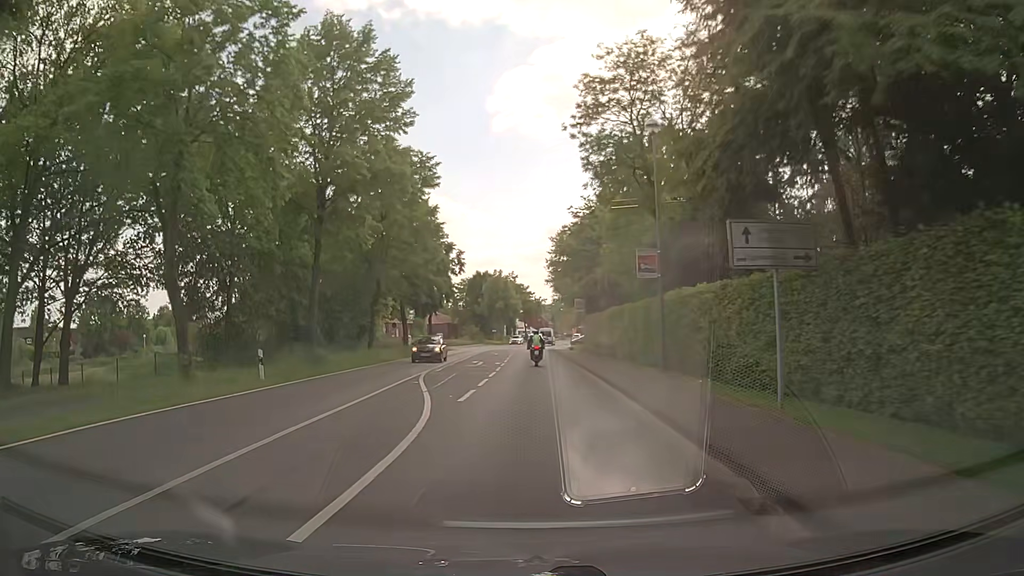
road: tertiary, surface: asphalt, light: Day
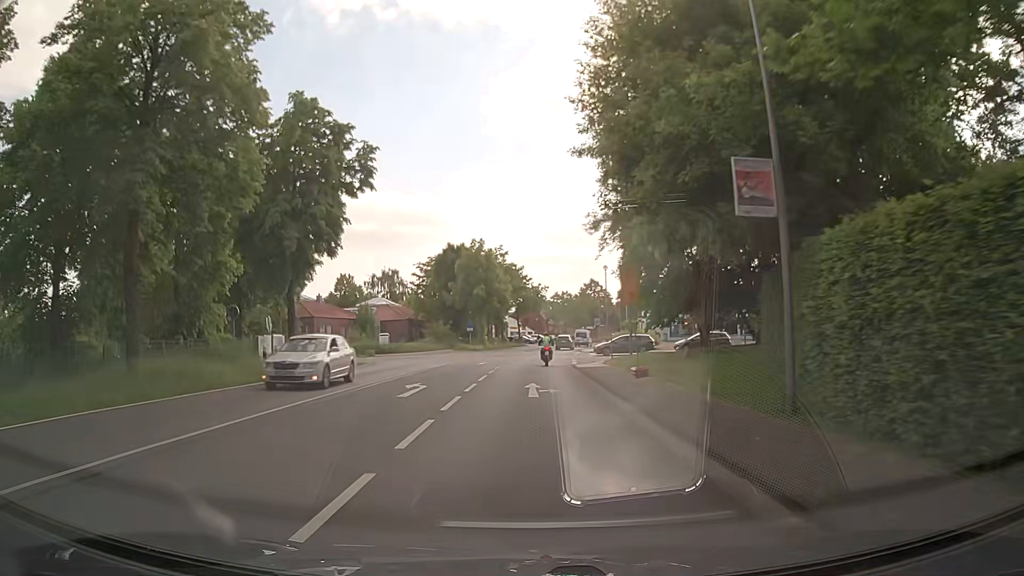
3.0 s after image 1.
(+0.3, +38.1) m; 0°
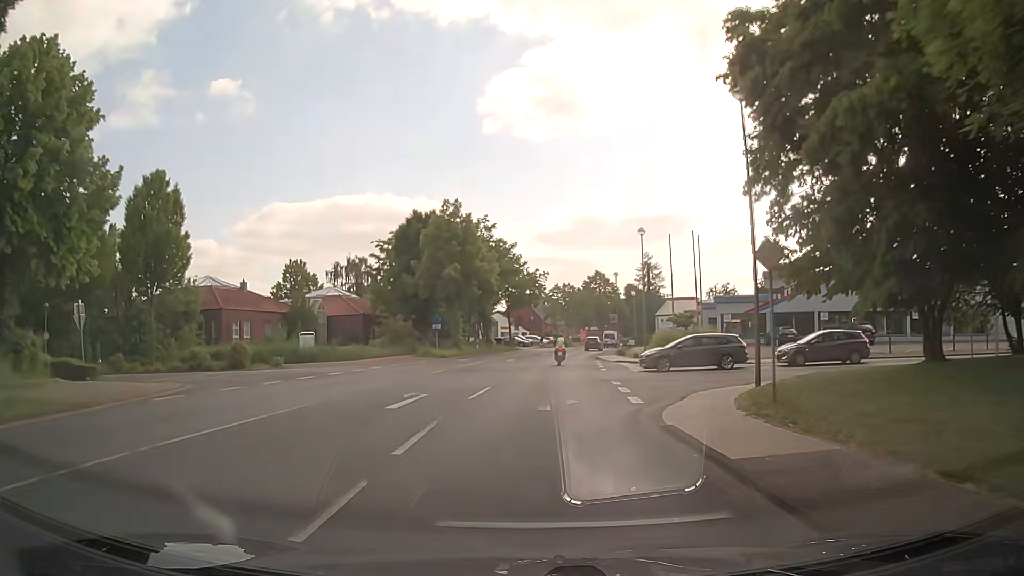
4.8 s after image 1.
(+0.1, +22.9) m; +1°
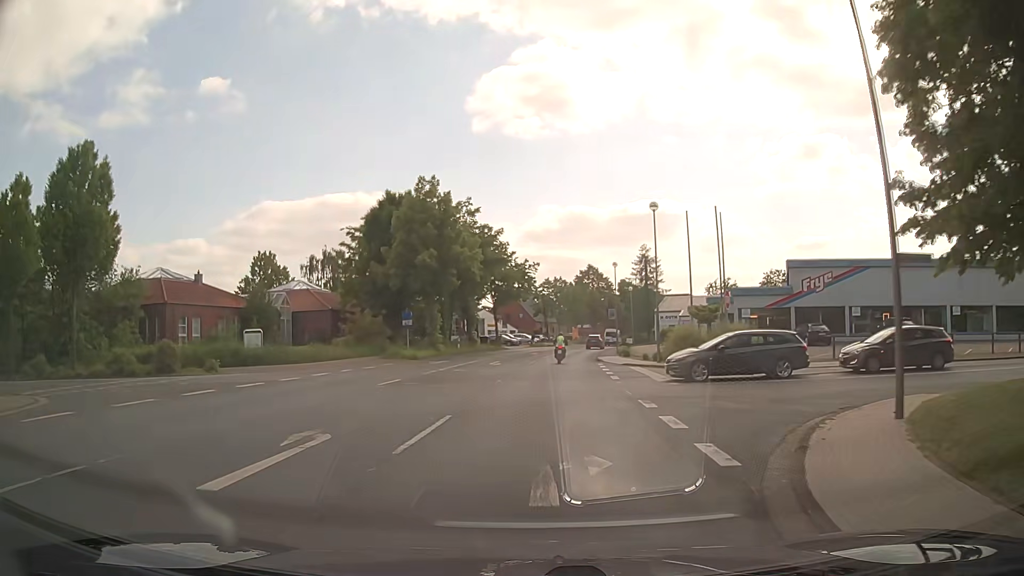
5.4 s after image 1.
(+0.1, +7.6) m; +1°
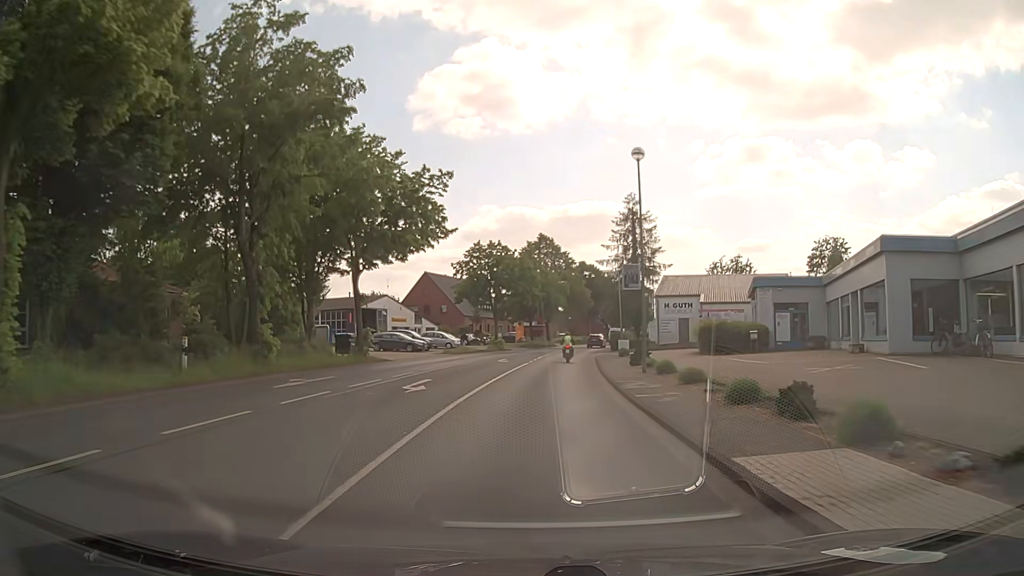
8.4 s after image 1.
(+1.9, +37.9) m; +6°
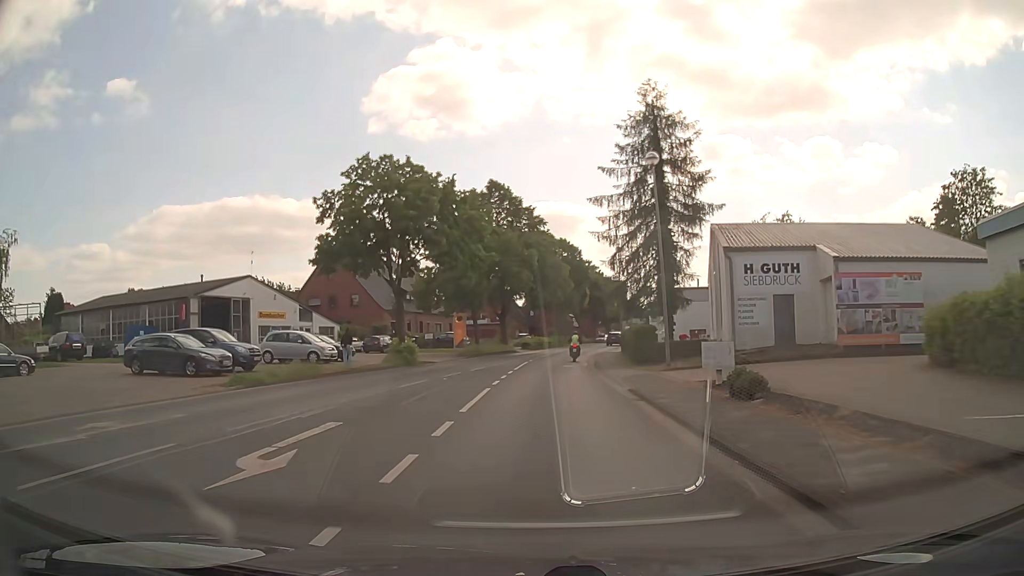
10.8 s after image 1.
(+0.8, +30.4) m; +3°
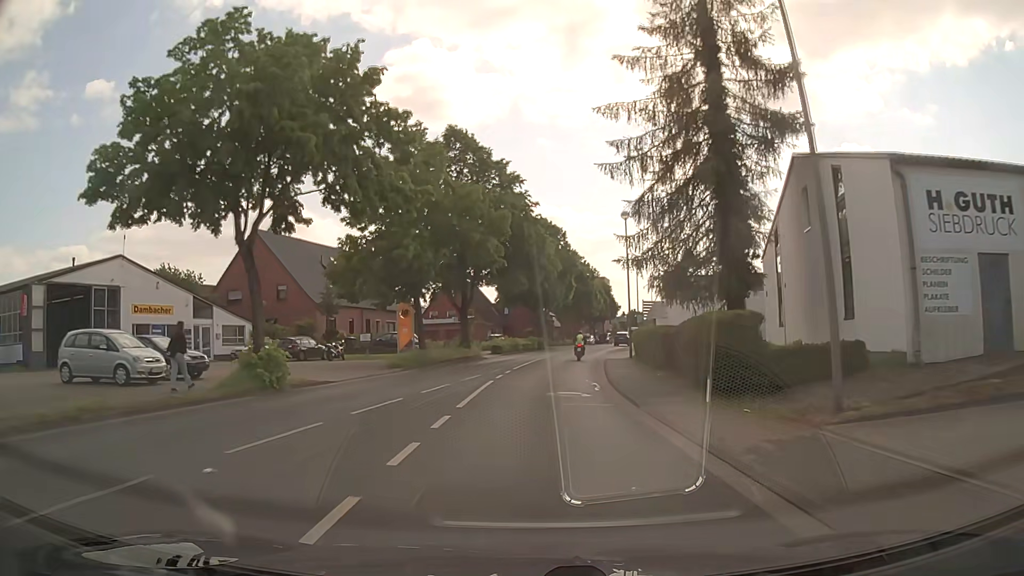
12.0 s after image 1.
(+0.4, +15.2) m; +3°
